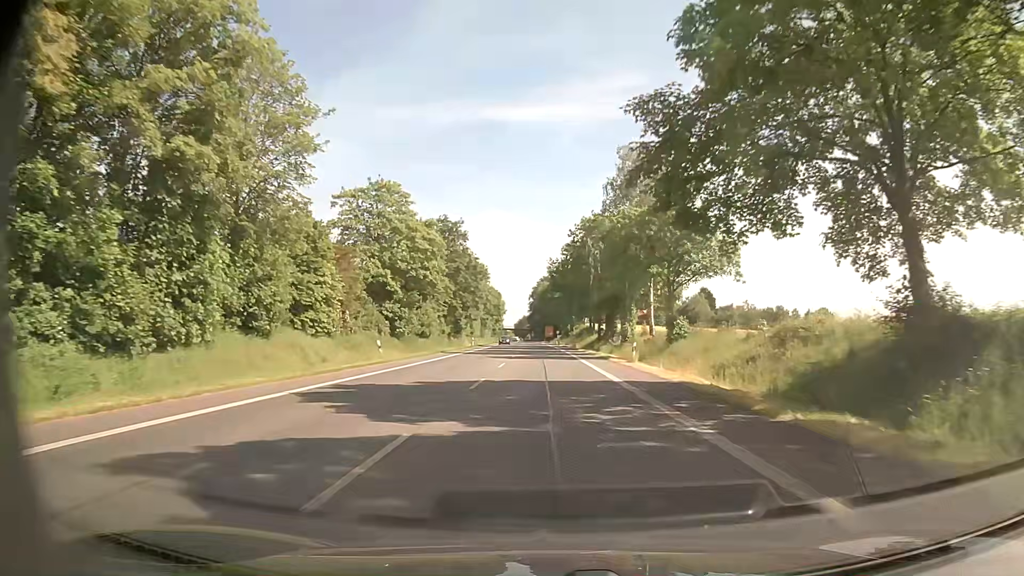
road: primary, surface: asphalt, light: Day
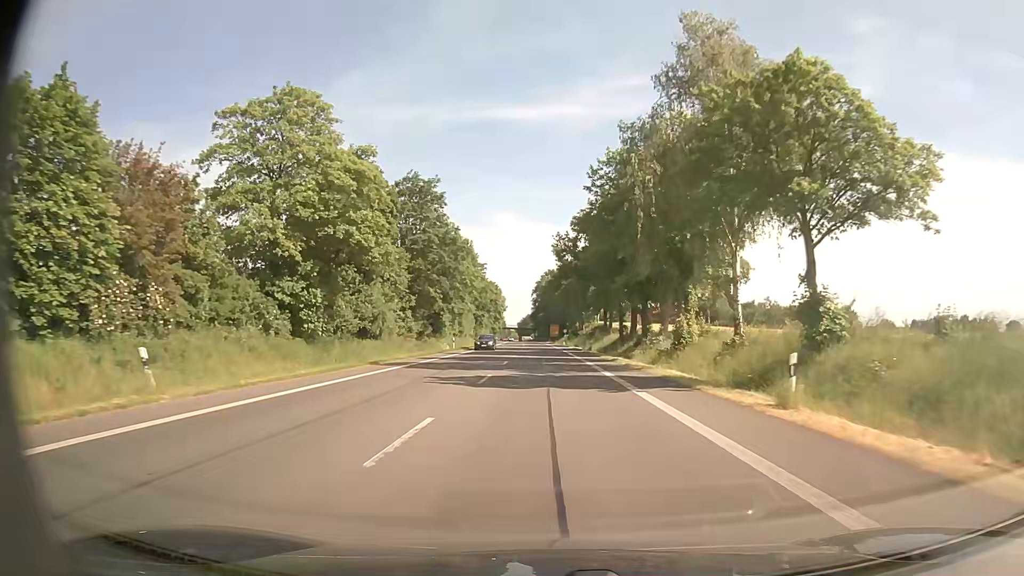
(0.0, +21.6) m; 0°
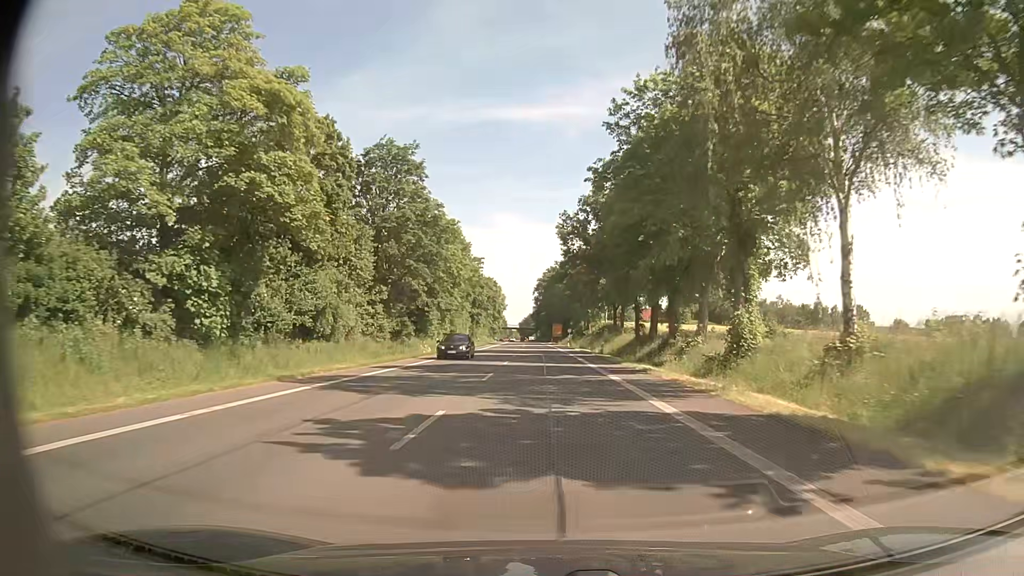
(0.0, +10.8) m; 0°
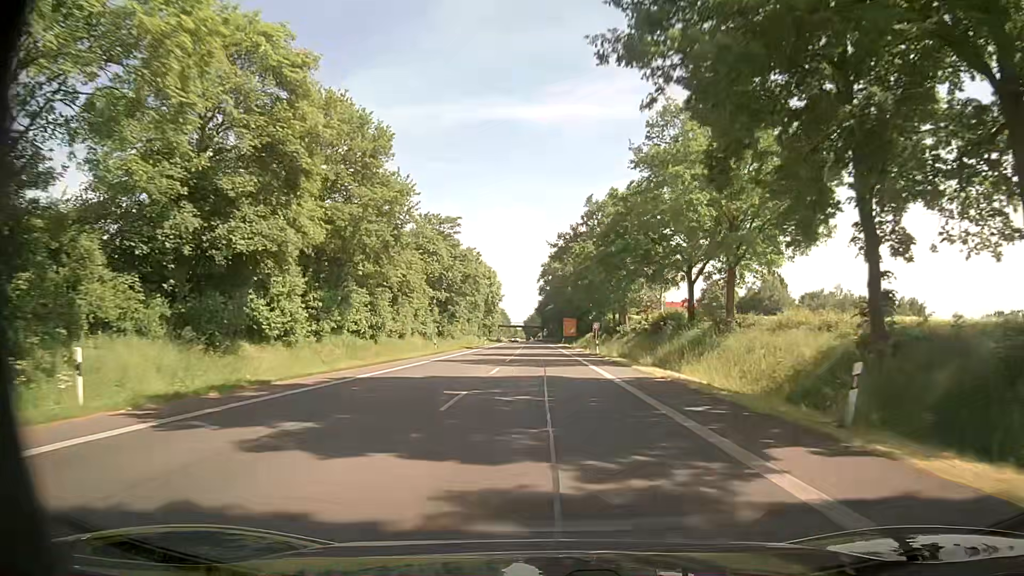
(-0.2, +43.2) m; 0°
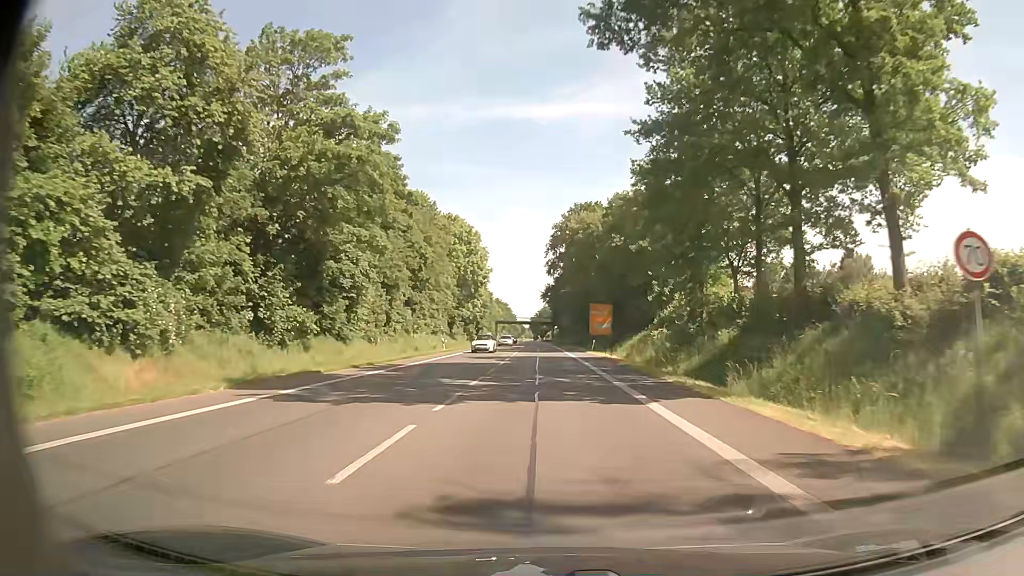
(-0.5, +54.0) m; -1°
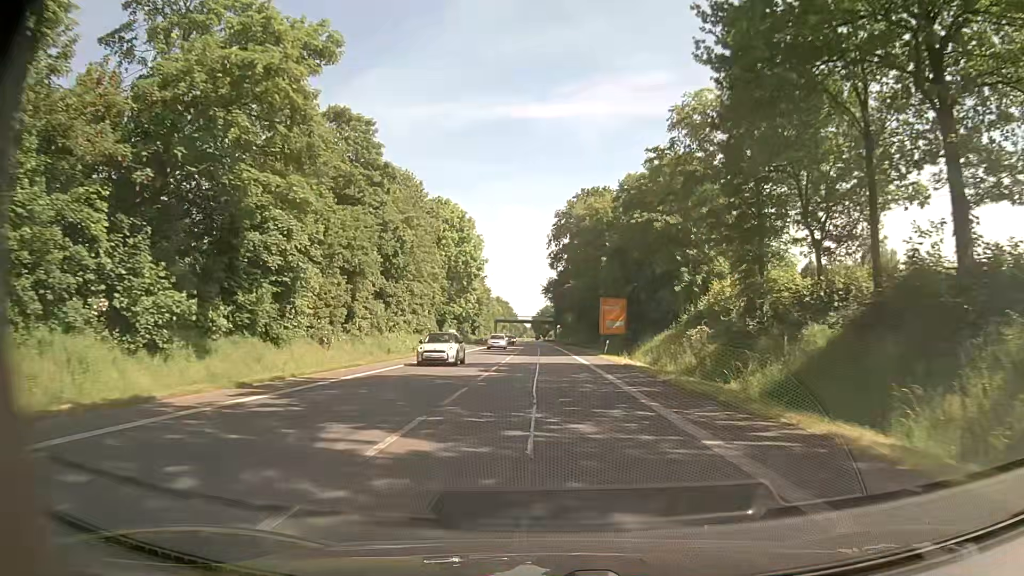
(0.0, +10.8) m; 0°
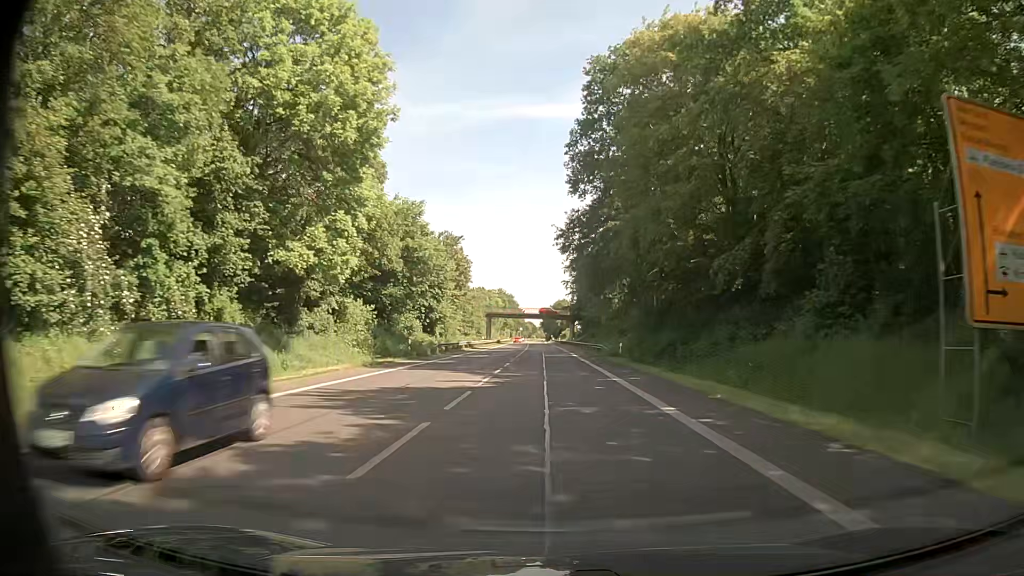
(-0.7, +54.0) m; -1°
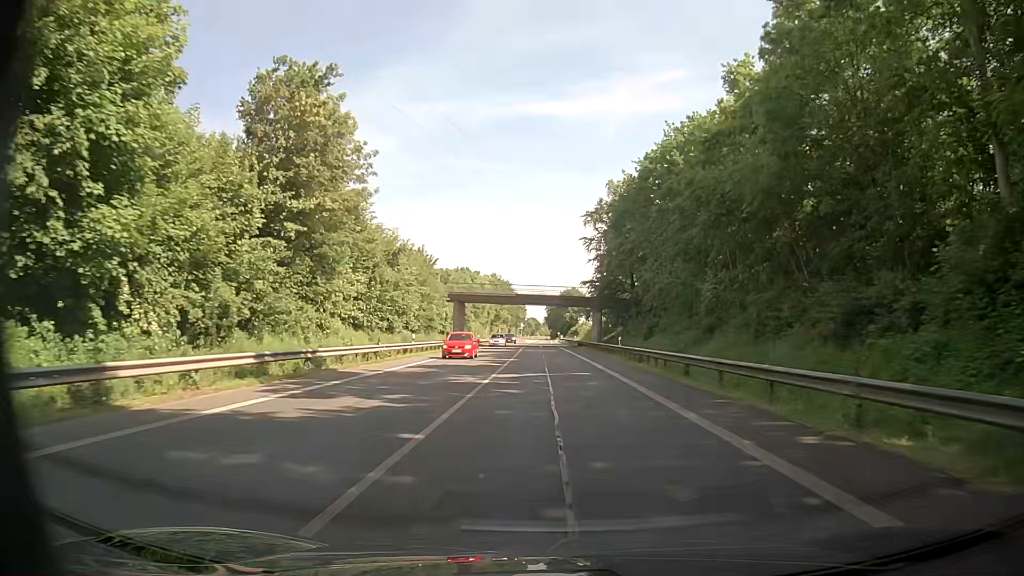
(-0.5, +54.0) m; -1°
(0, +10) (0, +20) (0, +30) (0, +40) (0, +50) (0, +60) (0, +70) (0, +80) (0, +90) (0, +100) m
